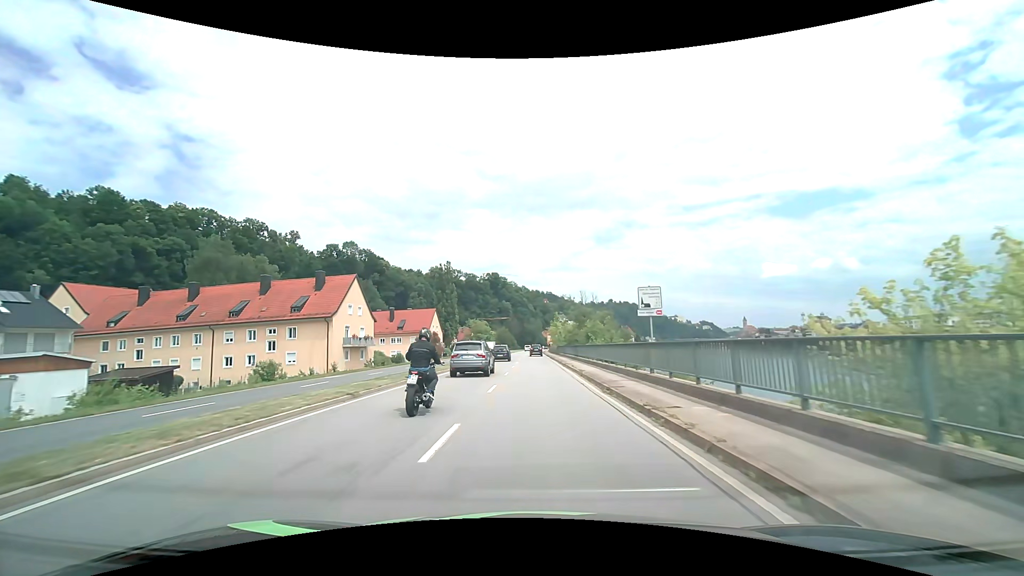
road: primary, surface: asphalt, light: Day
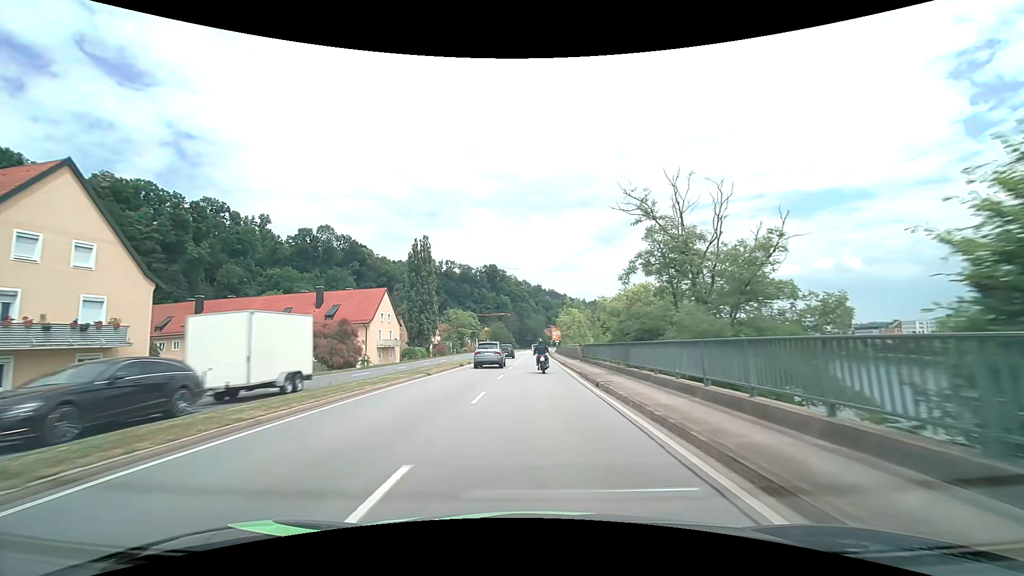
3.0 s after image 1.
(+0.1, +39.2) m; 0°
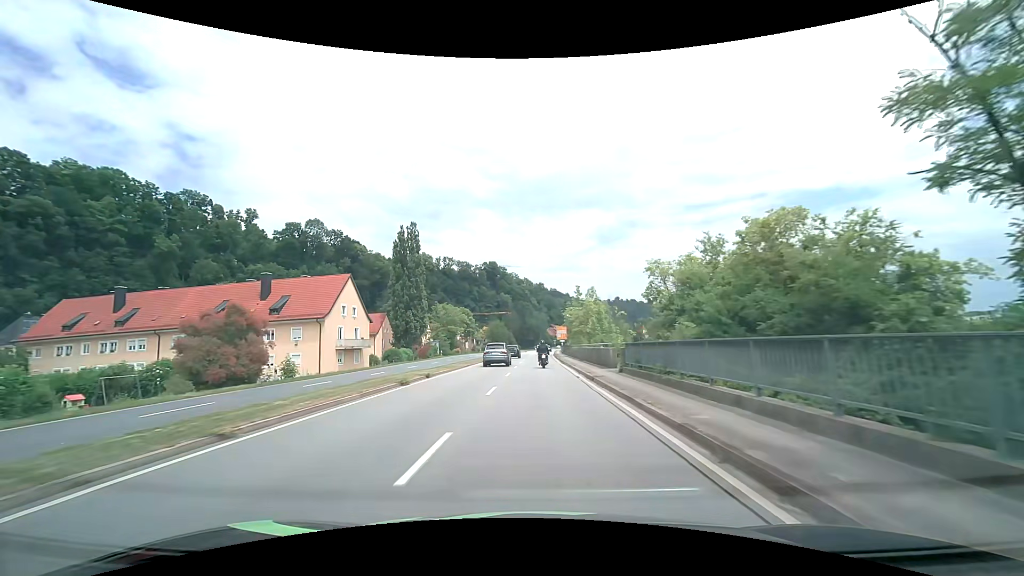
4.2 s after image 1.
(-0.1, +15.8) m; 0°
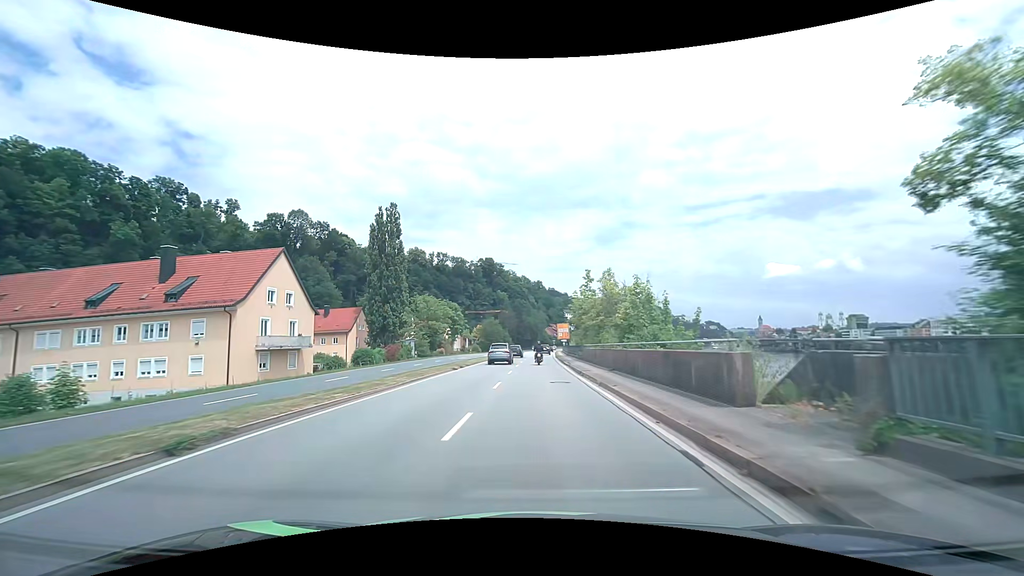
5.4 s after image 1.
(0.0, +15.7) m; 0°
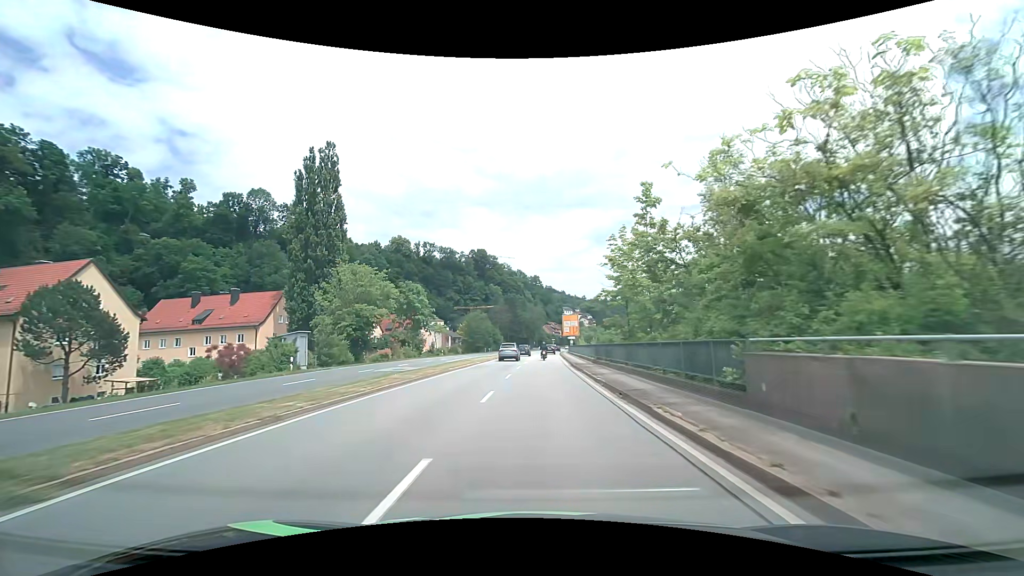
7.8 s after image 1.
(+0.3, +31.2) m; +1°
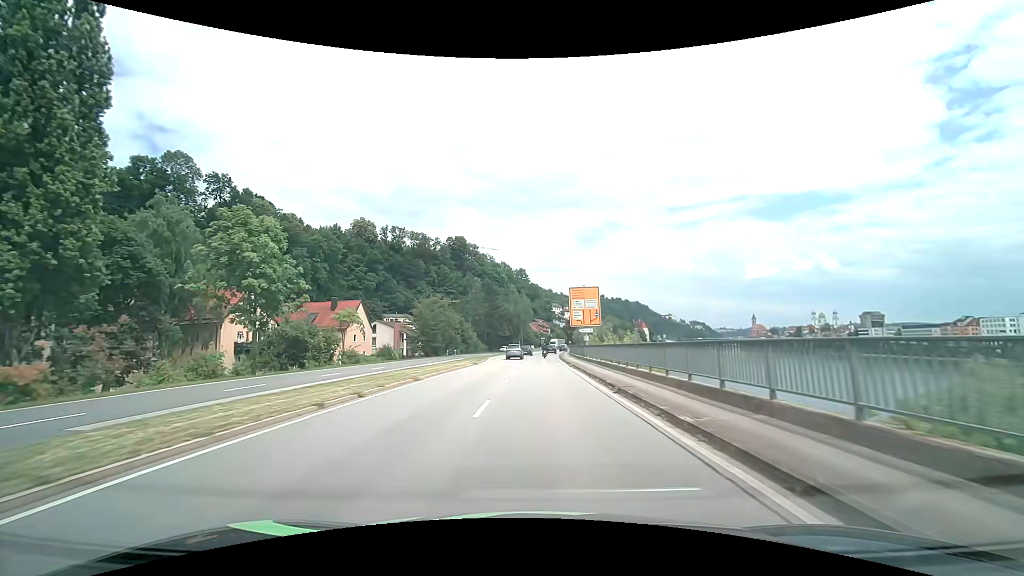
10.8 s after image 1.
(+0.5, +38.6) m; +2°
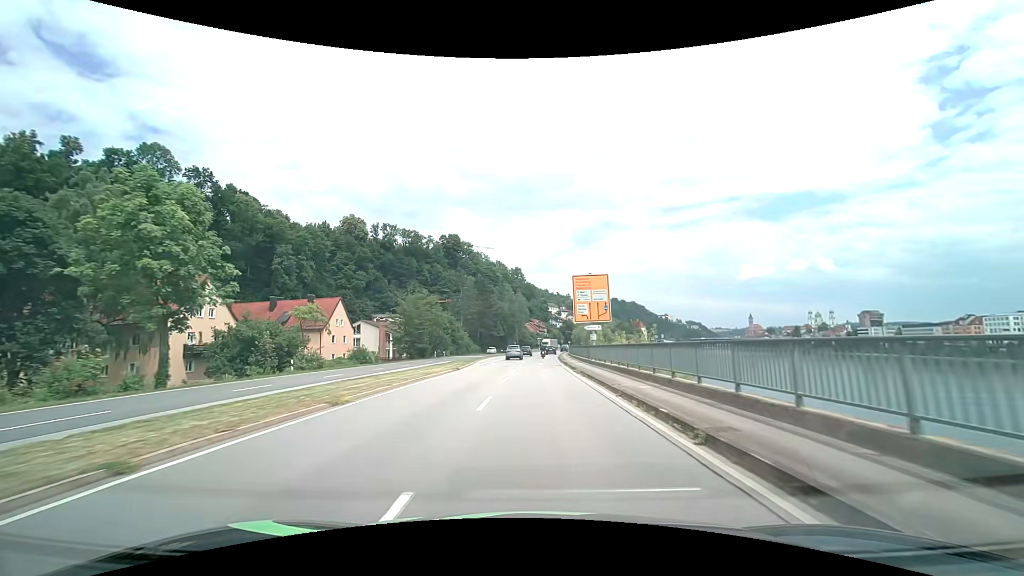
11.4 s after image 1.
(0.0, +7.7) m; +1°
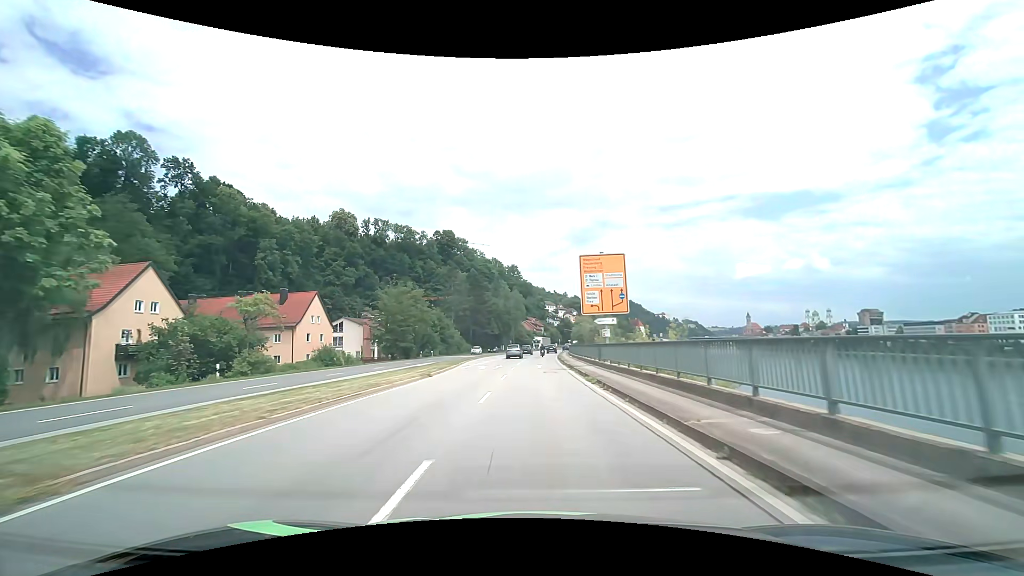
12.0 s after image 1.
(0.0, +7.8) m; 0°
(0, +10) (0, +20) (0, +30) (0, +40) (0, +50) (+1, +60) (+1, +70) (+2, +80) (+3, +90) (+4, +100) m
